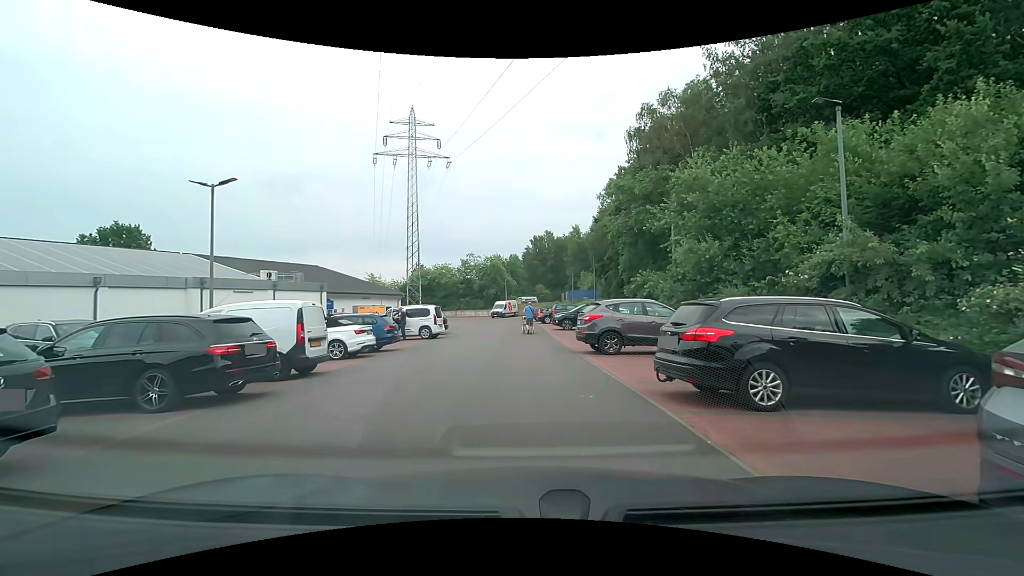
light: Day
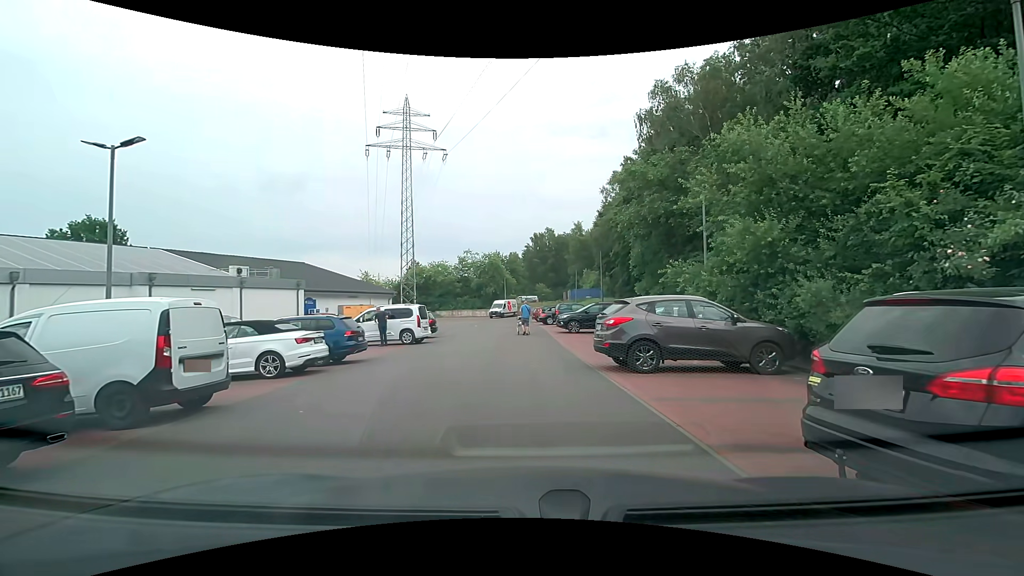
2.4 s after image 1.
(0.0, +4.2) m; -1°
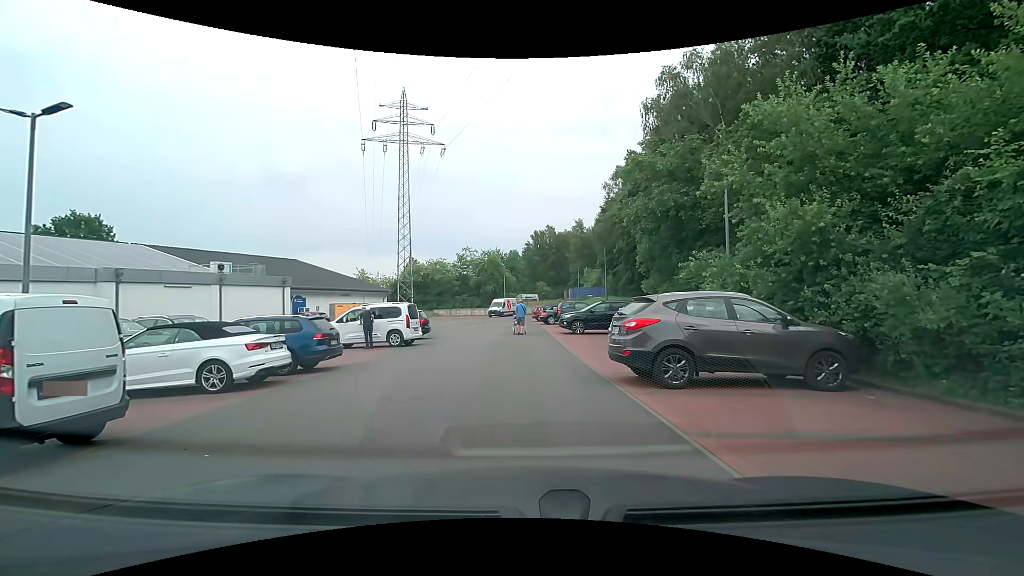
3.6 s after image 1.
(0.0, +2.1) m; -1°
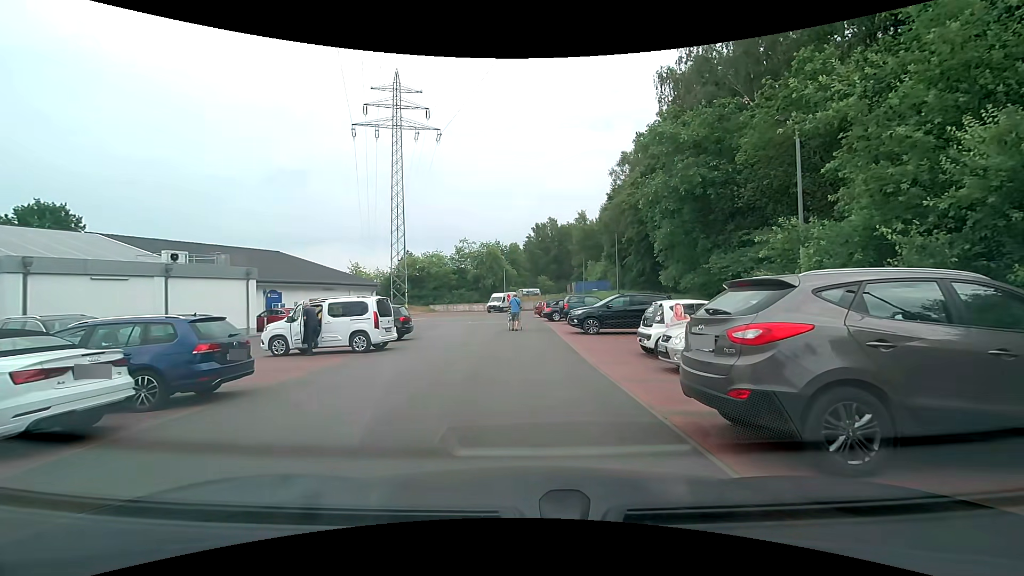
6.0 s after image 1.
(+0.1, +4.6) m; +1°
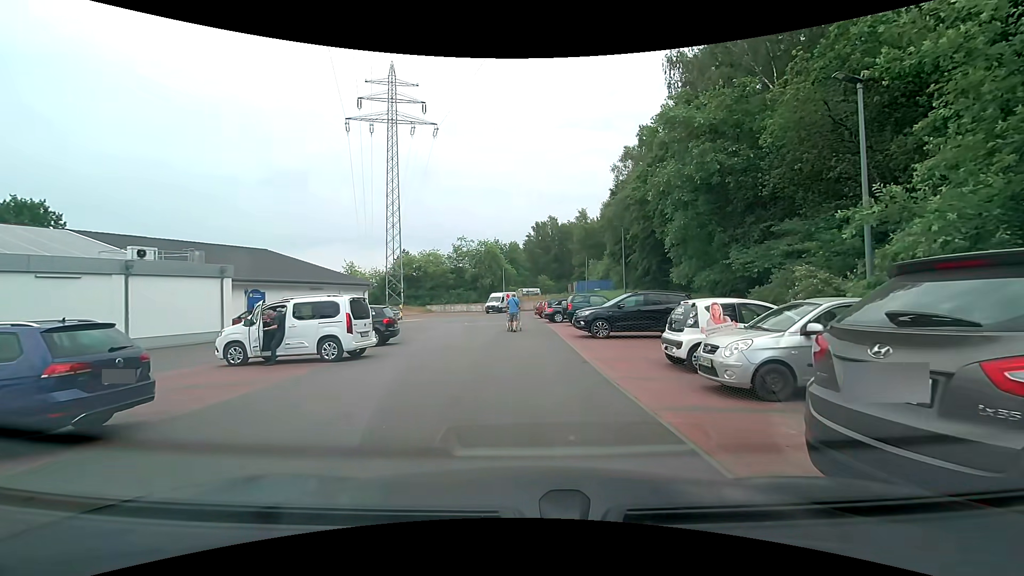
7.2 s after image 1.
(0.0, +2.5) m; 0°
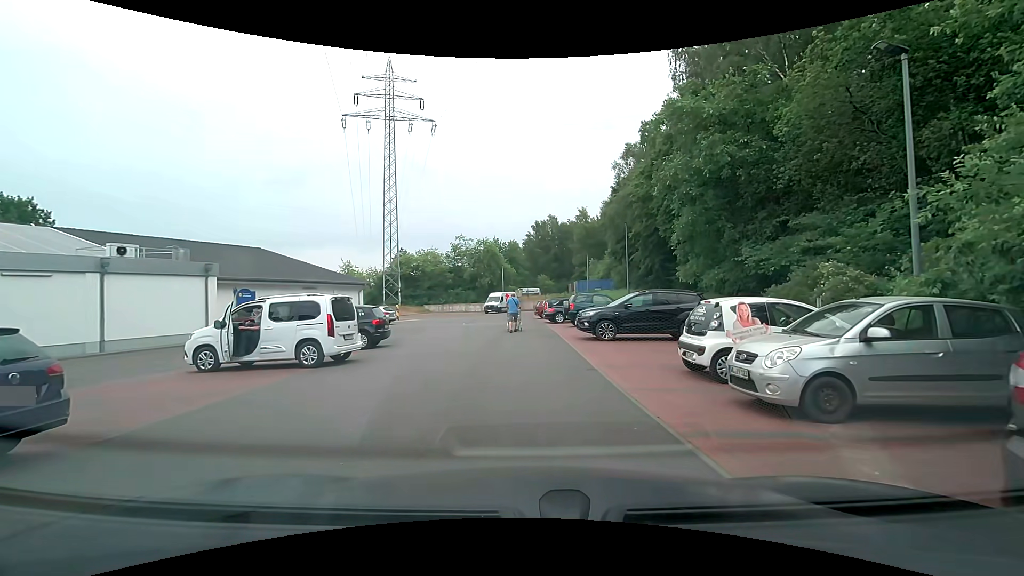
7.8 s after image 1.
(0.0, +1.3) m; +1°
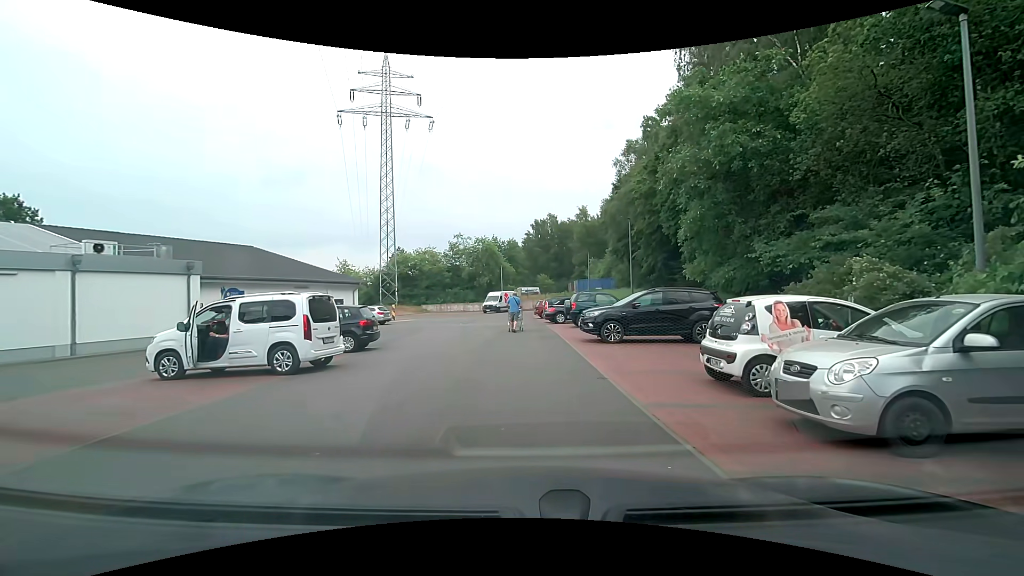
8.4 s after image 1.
(0.0, +1.3) m; 0°
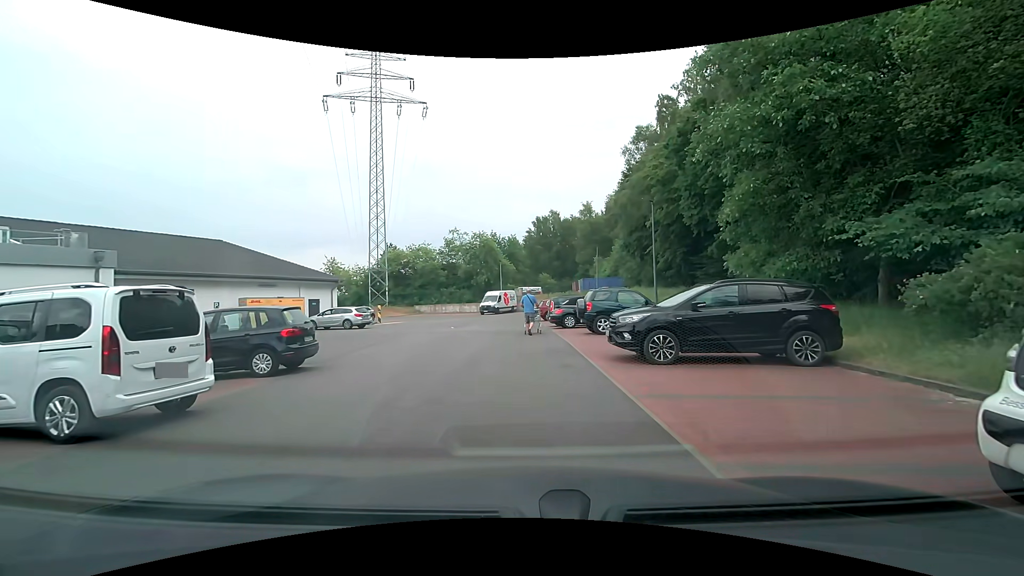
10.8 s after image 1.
(-0.1, +5.3) m; 0°
